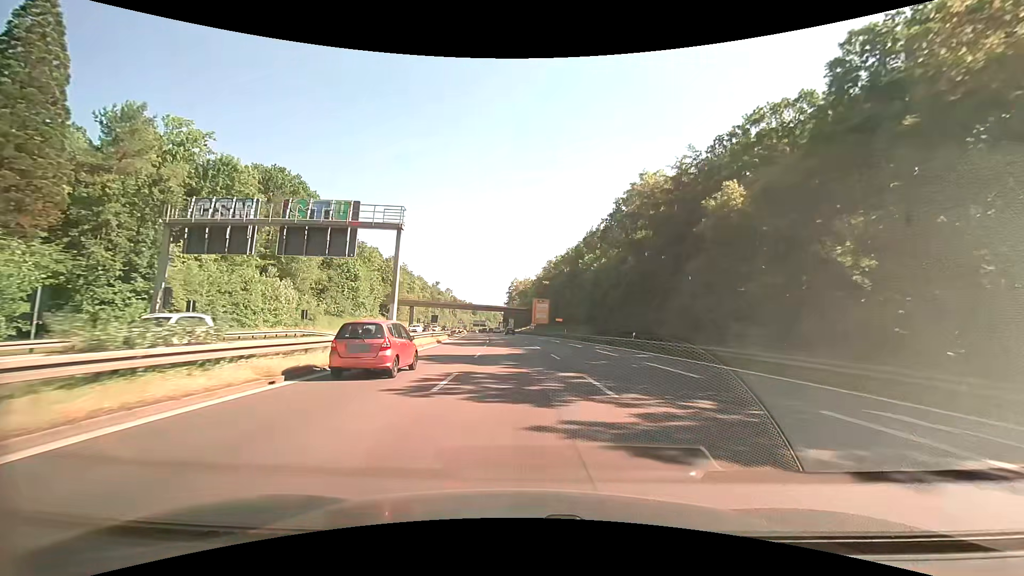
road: trunk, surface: asphalt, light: Day
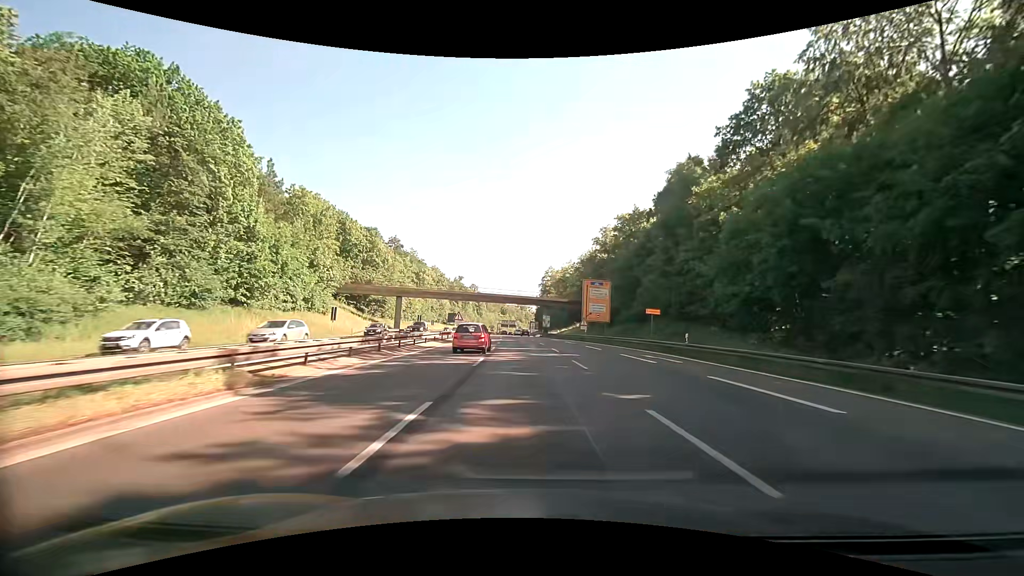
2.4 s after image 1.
(-1.4, +42.0) m; -4°
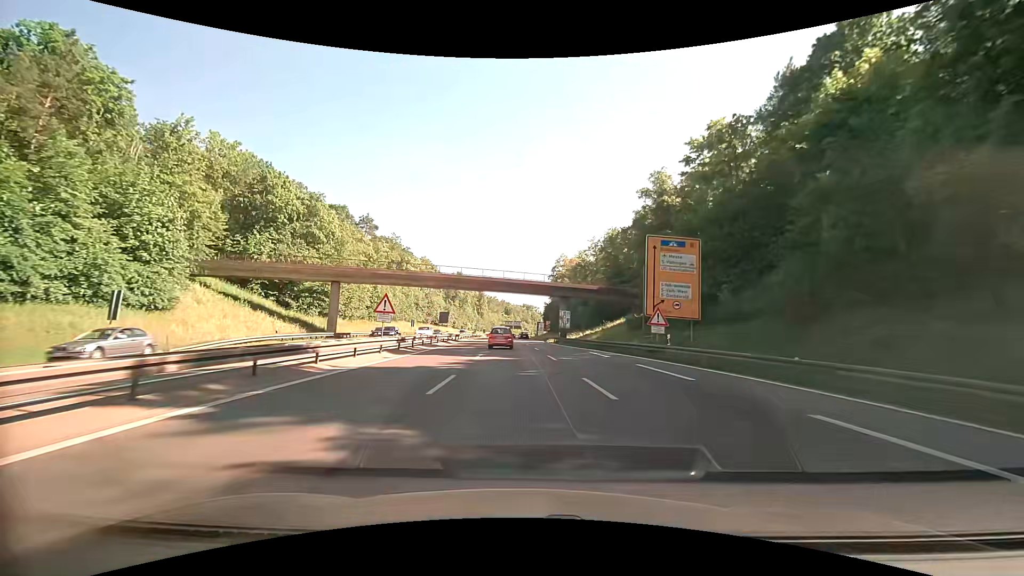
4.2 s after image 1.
(-0.1, +30.7) m; -1°
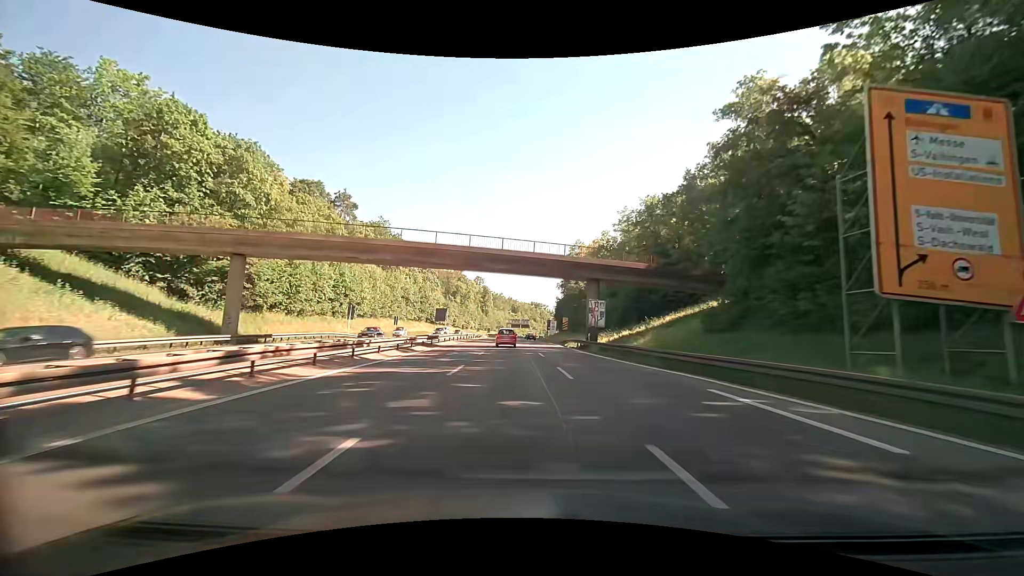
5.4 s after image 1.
(-0.2, +20.2) m; -1°
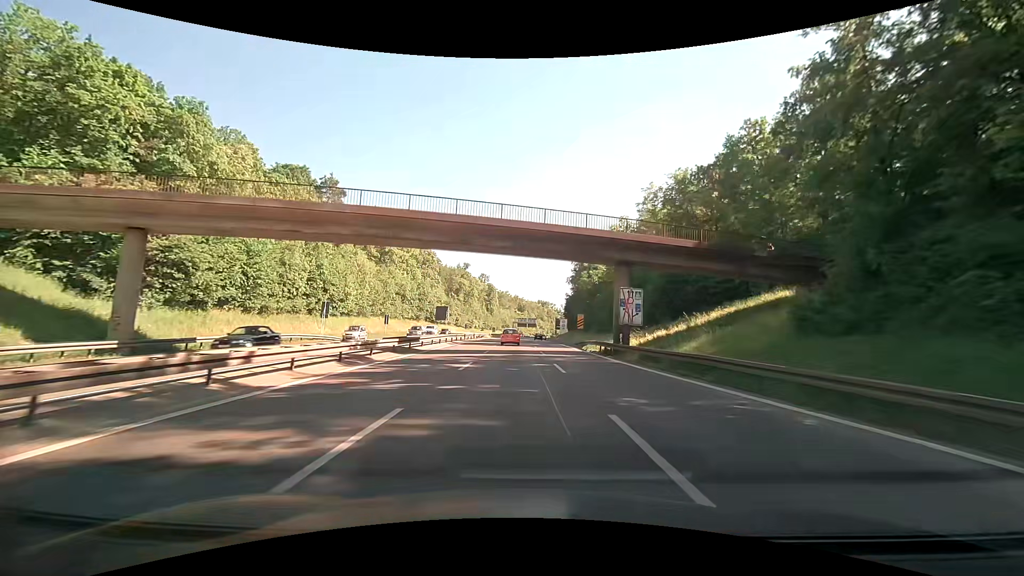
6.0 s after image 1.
(-0.1, +10.0) m; -1°
